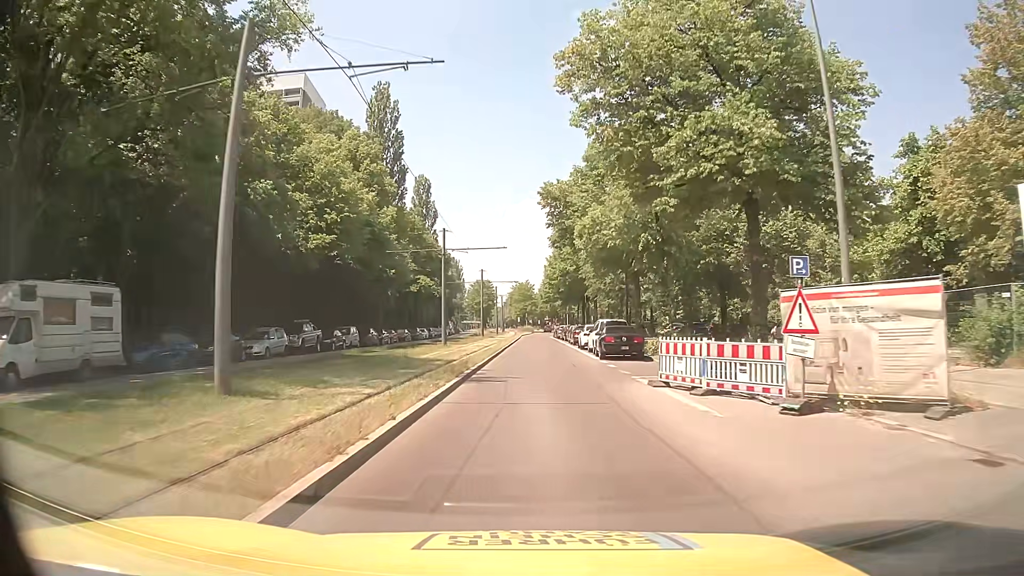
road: secondary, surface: asphalt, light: Day
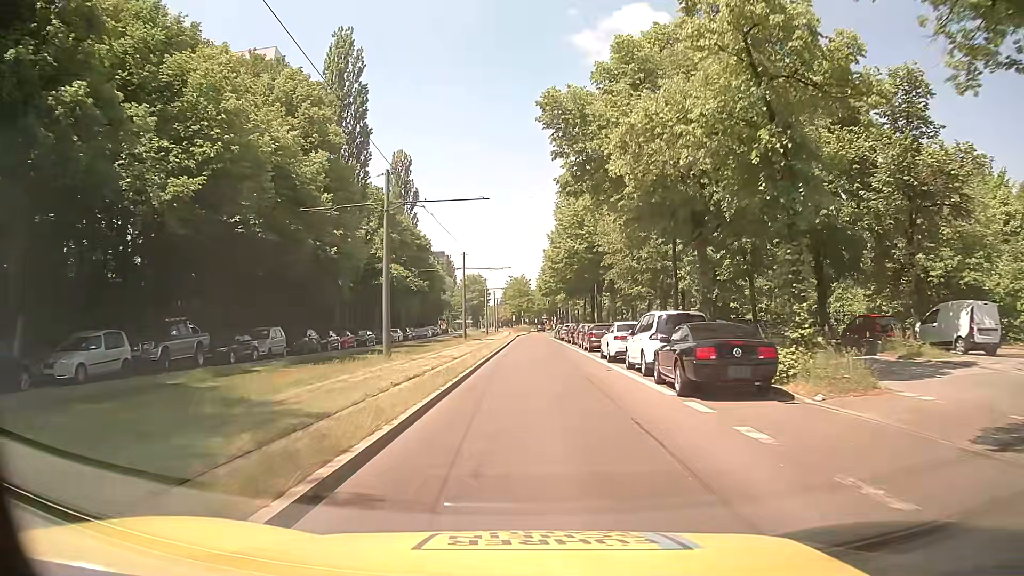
(+0.1, +15.3) m; +1°
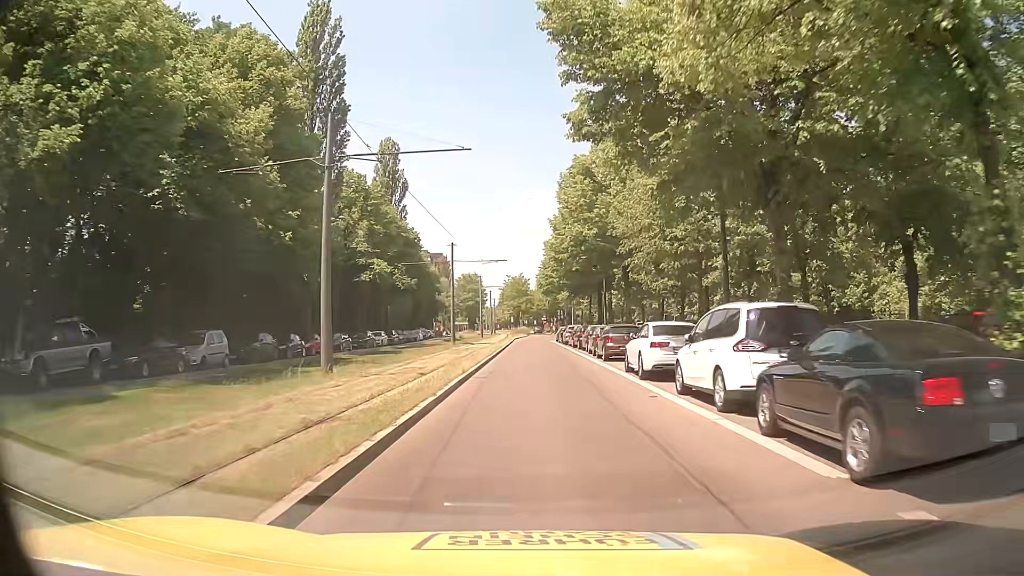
(0.0, +7.4) m; 0°
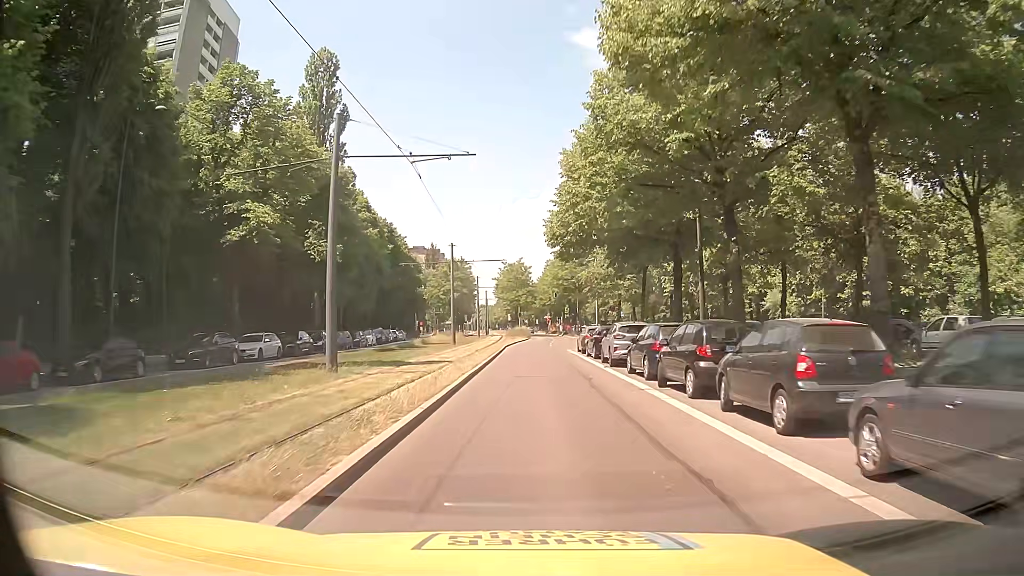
(0.0, +28.8) m; -1°
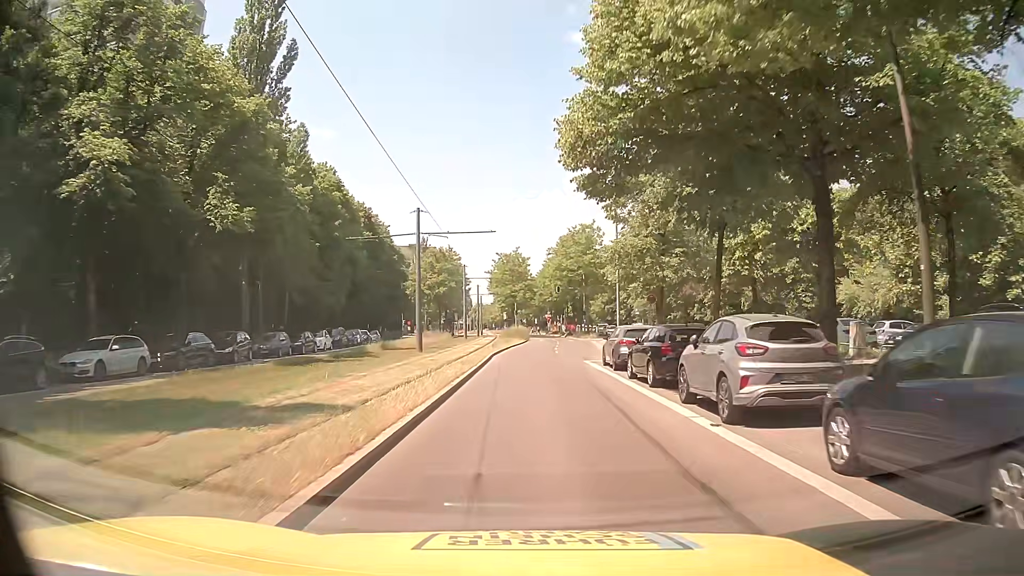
(+0.1, +13.9) m; 0°
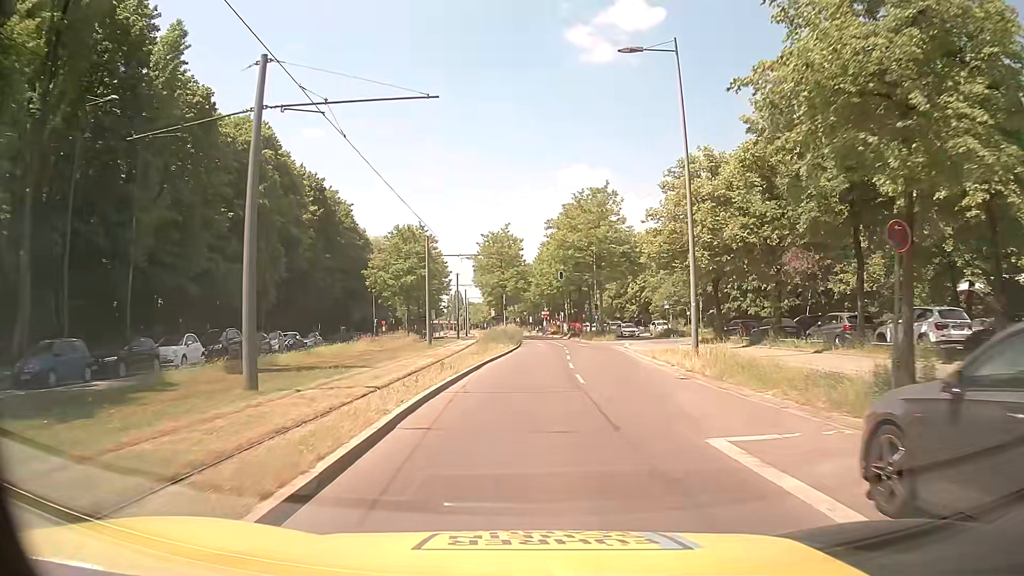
(+0.4, +19.8) m; +1°
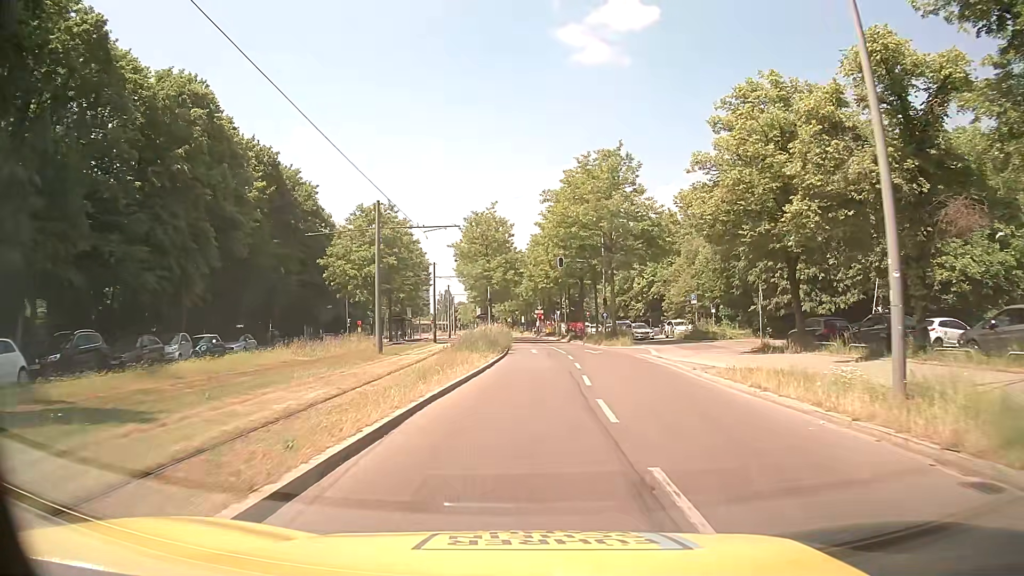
(+0.1, +12.4) m; 0°
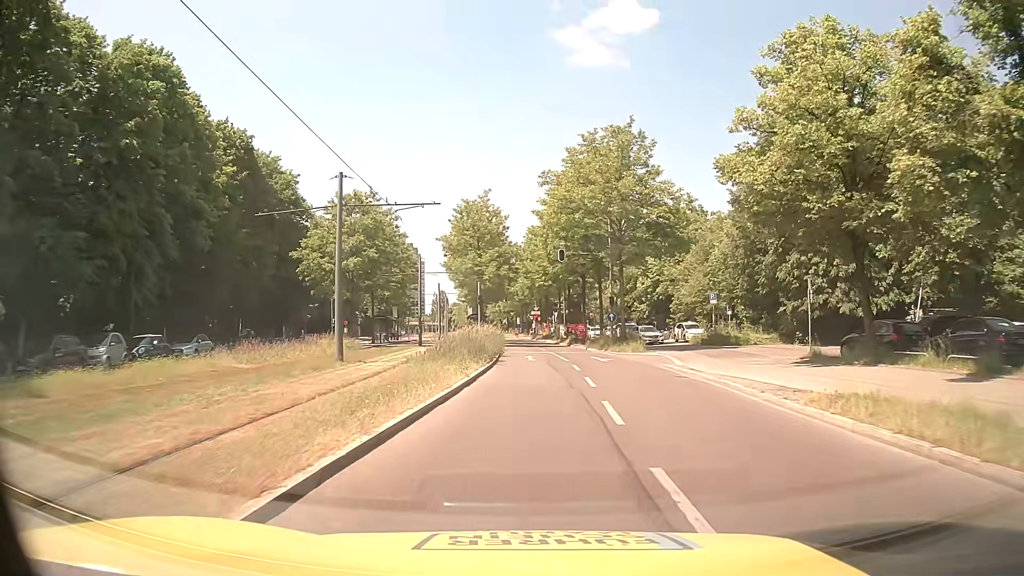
(+0.1, +5.9) m; +2°
